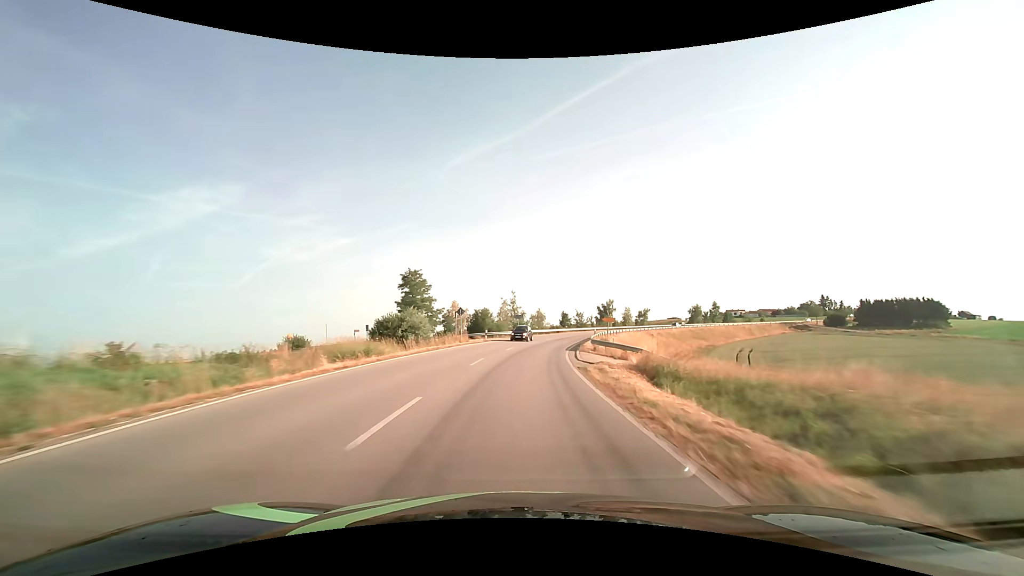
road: secondary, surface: asphalt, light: Day
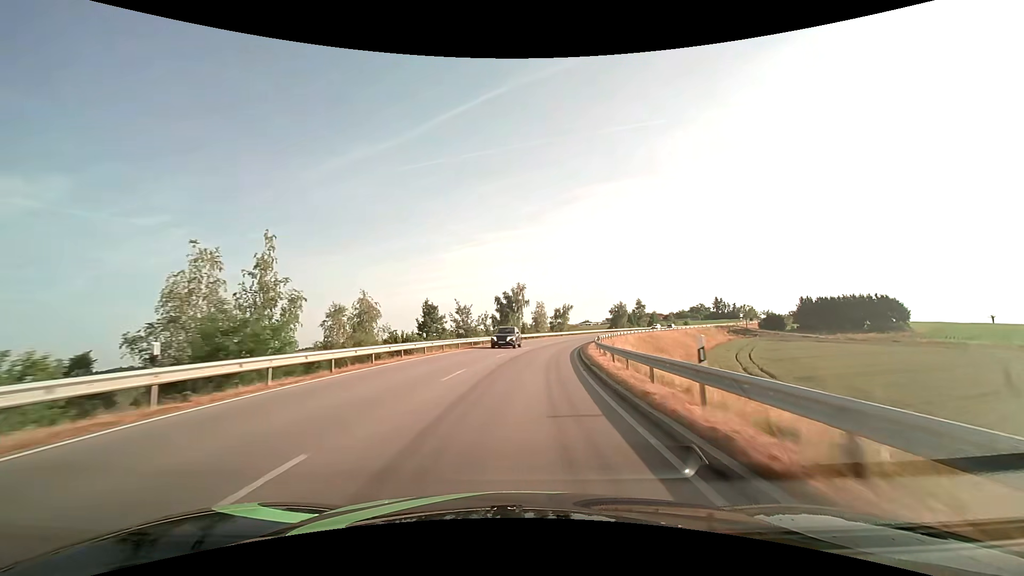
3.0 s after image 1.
(+7.2, +63.1) m; +13°
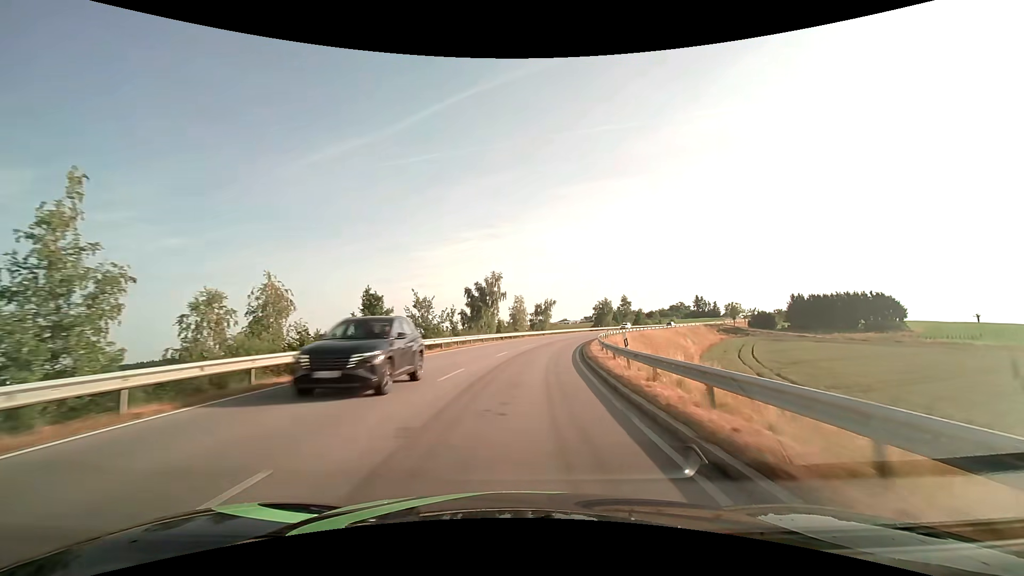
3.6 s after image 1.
(+0.3, +12.5) m; +3°
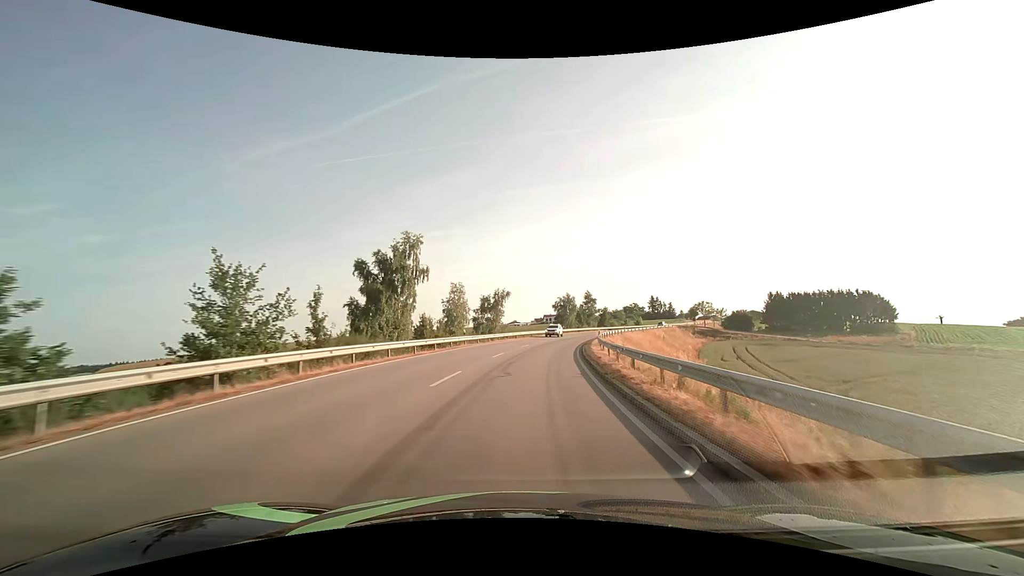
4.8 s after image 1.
(+1.2, +24.9) m; +6°
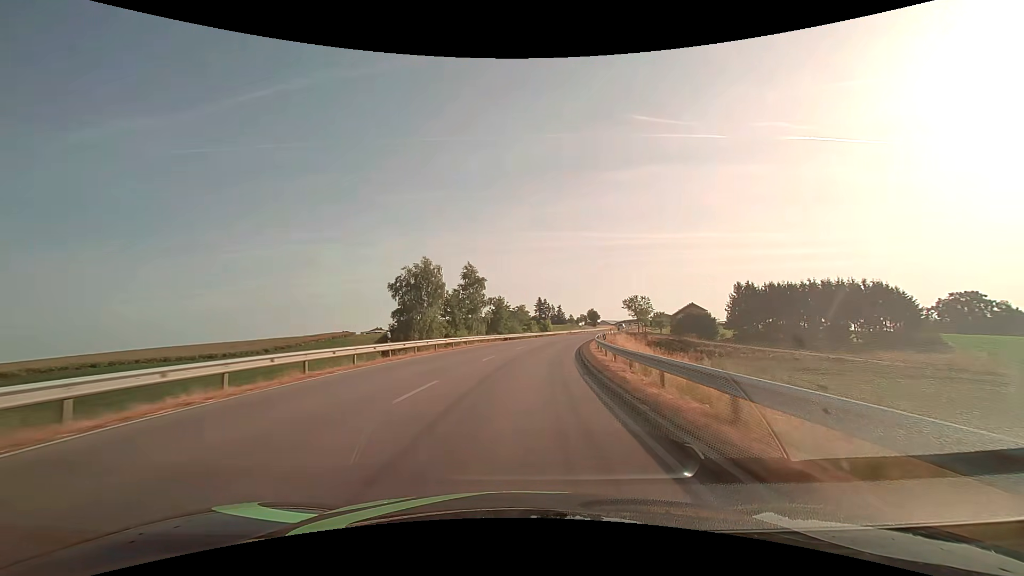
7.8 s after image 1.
(+7.9, +61.3) m; +14°
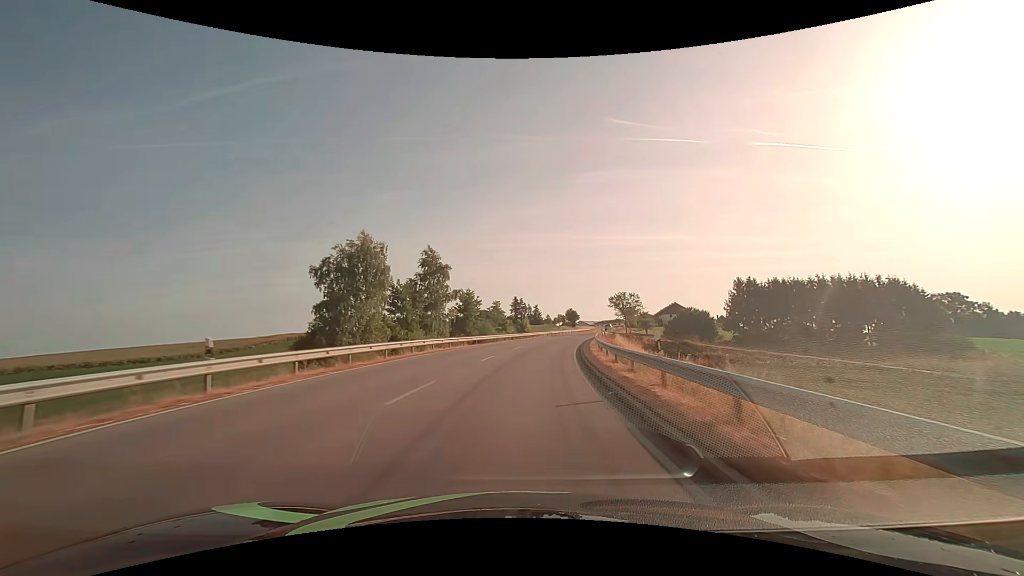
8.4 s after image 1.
(+0.4, +12.3) m; +3°
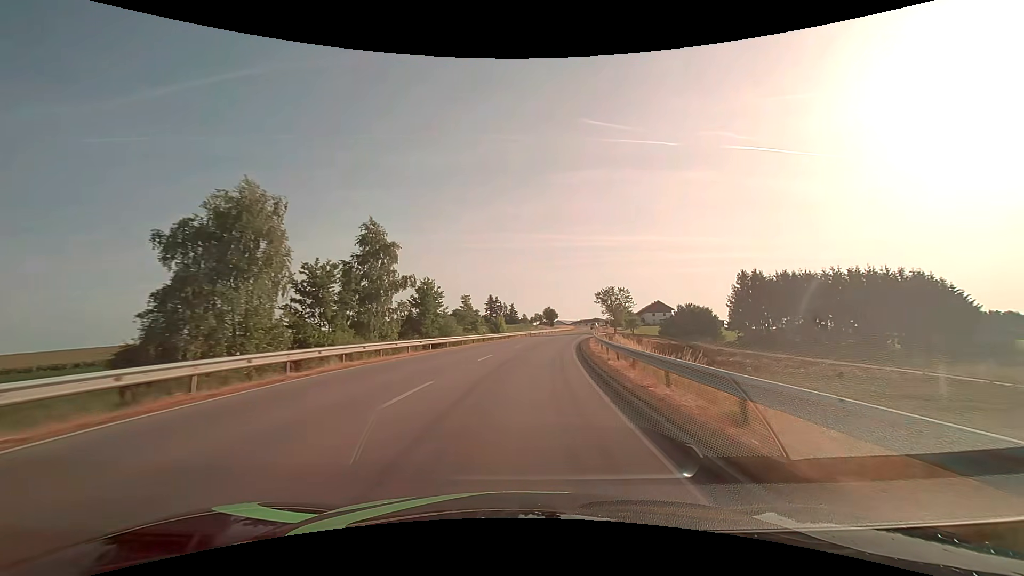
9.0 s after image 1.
(+0.3, +12.3) m; +3°
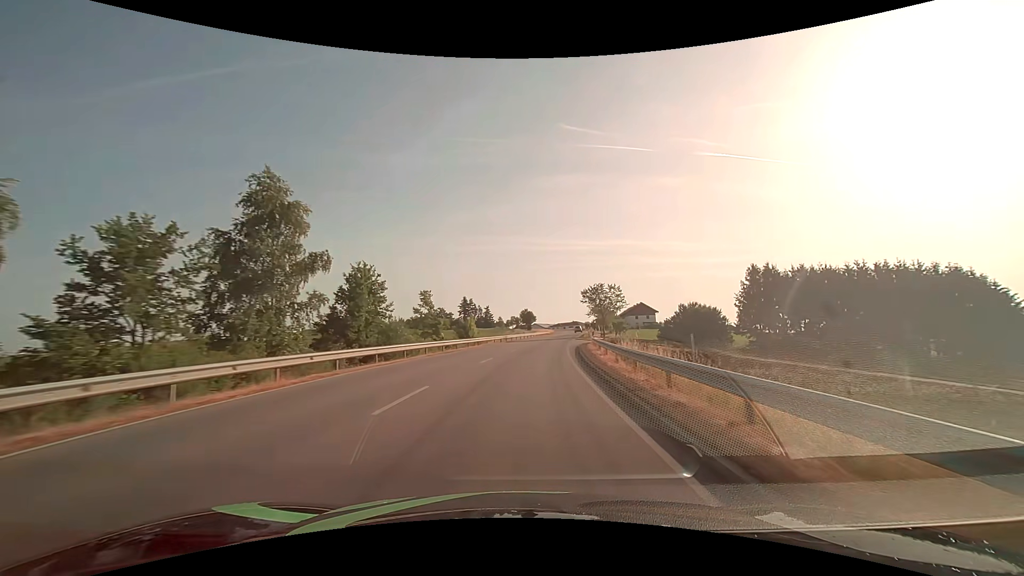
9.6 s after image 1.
(+0.3, +12.2) m; +3°
(0, +10) (+1, +20) (+1, +30) (+2, +40) (+4, +50) (+5, +60) (+7, +70) (+8, +79) (+10, +89) (+12, +99) m
